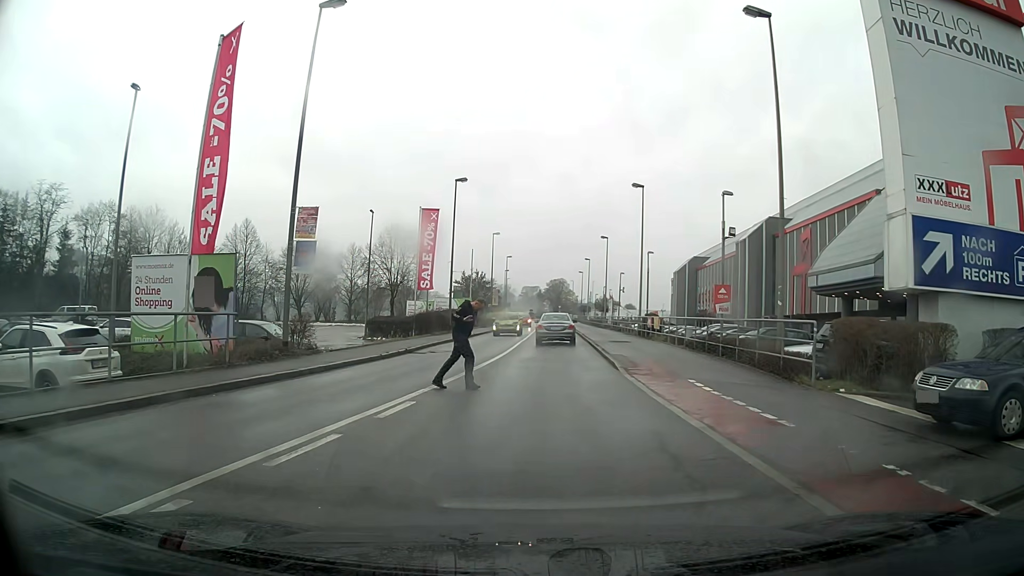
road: tertiary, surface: asphalt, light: Day
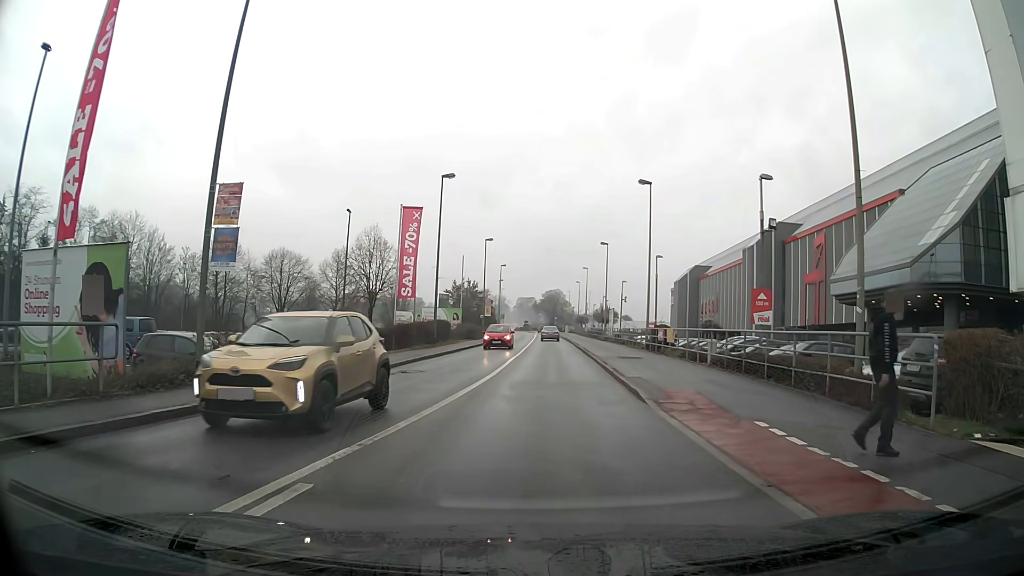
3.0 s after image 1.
(0.0, +4.8) m; +1°
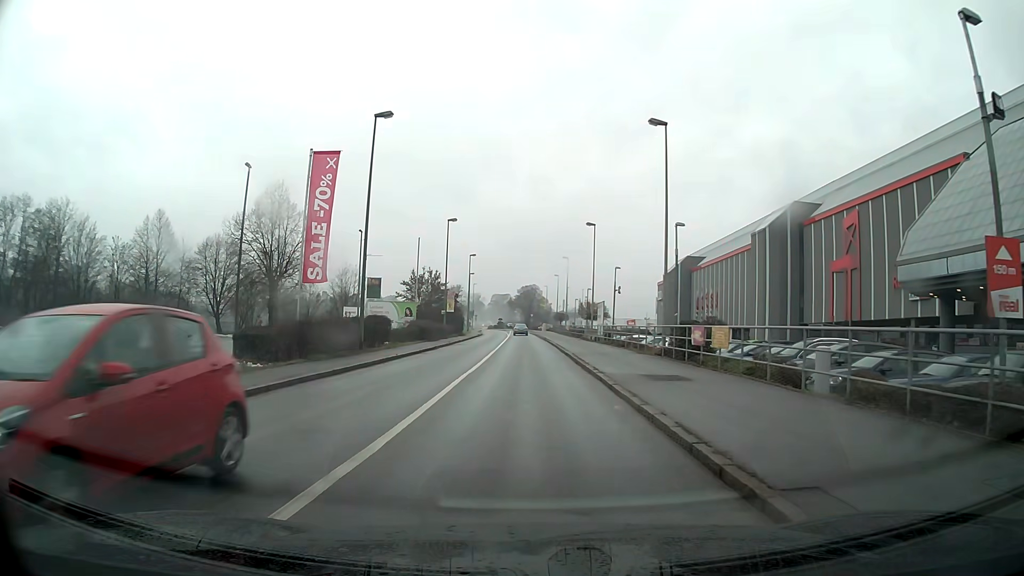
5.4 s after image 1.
(+0.3, +12.6) m; +2°
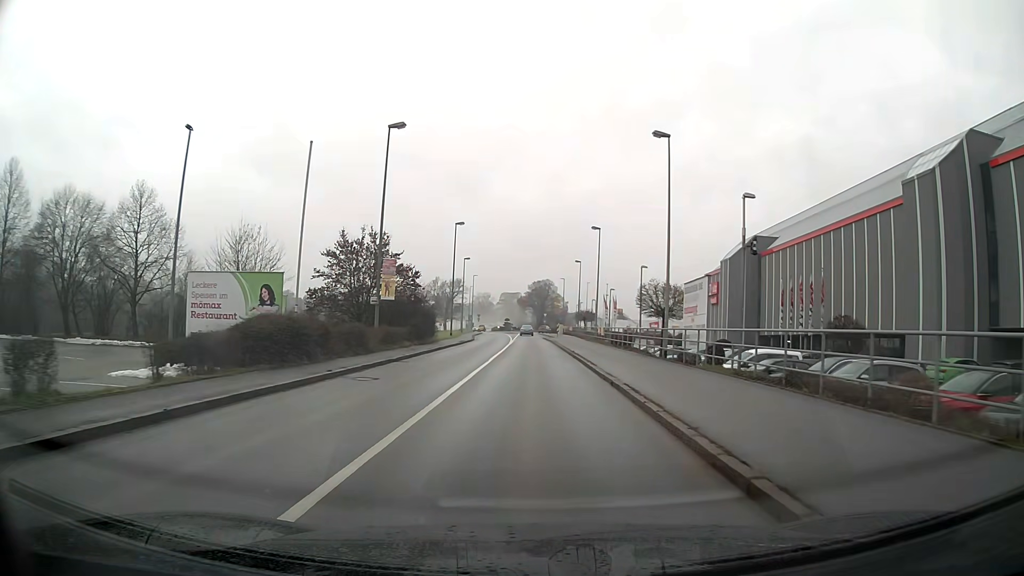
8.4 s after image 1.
(-0.2, +29.2) m; -1°
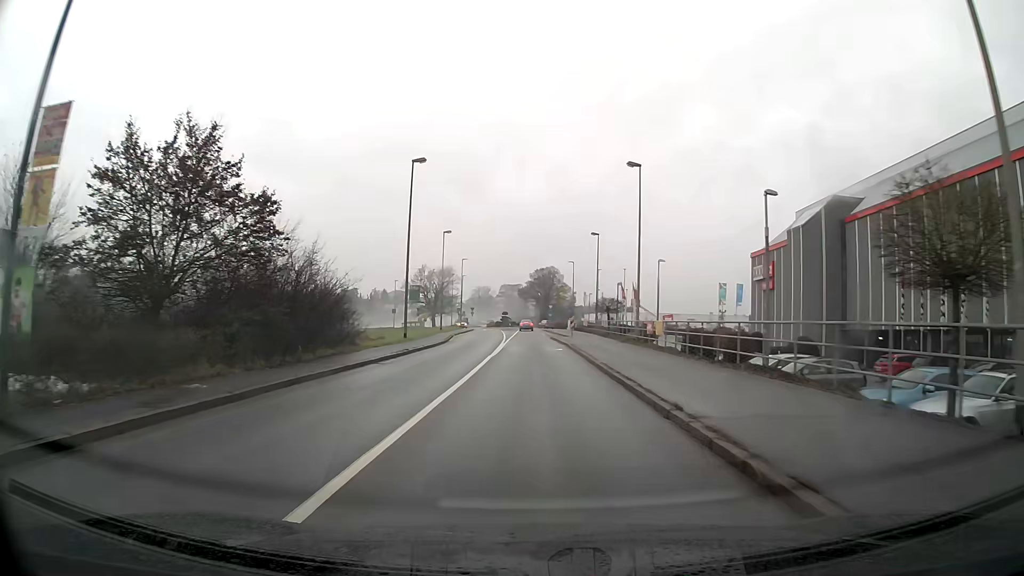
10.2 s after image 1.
(0.0, +22.7) m; 0°
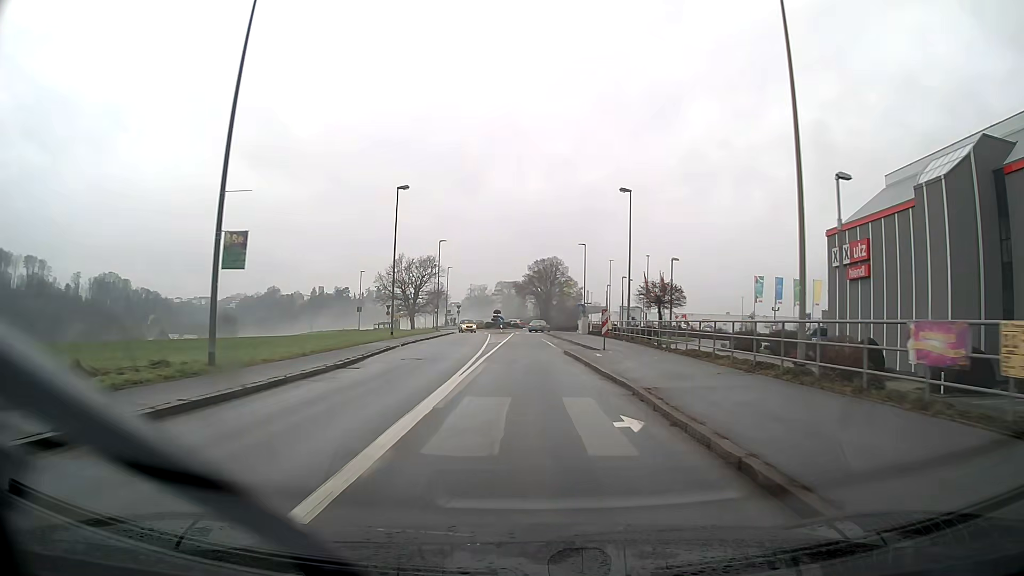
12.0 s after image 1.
(0.0, +23.2) m; 0°
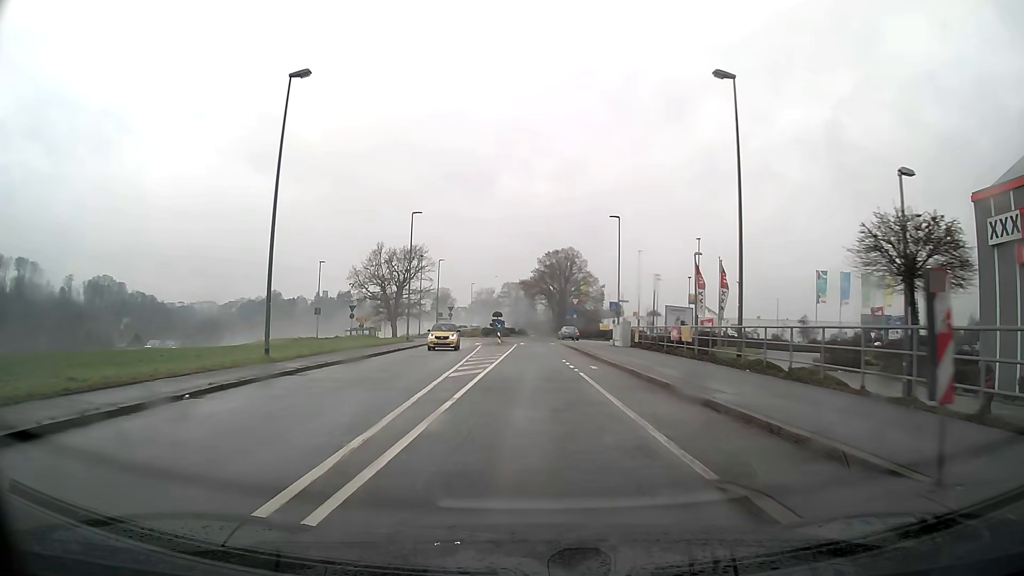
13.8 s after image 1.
(-0.2, +22.5) m; -1°
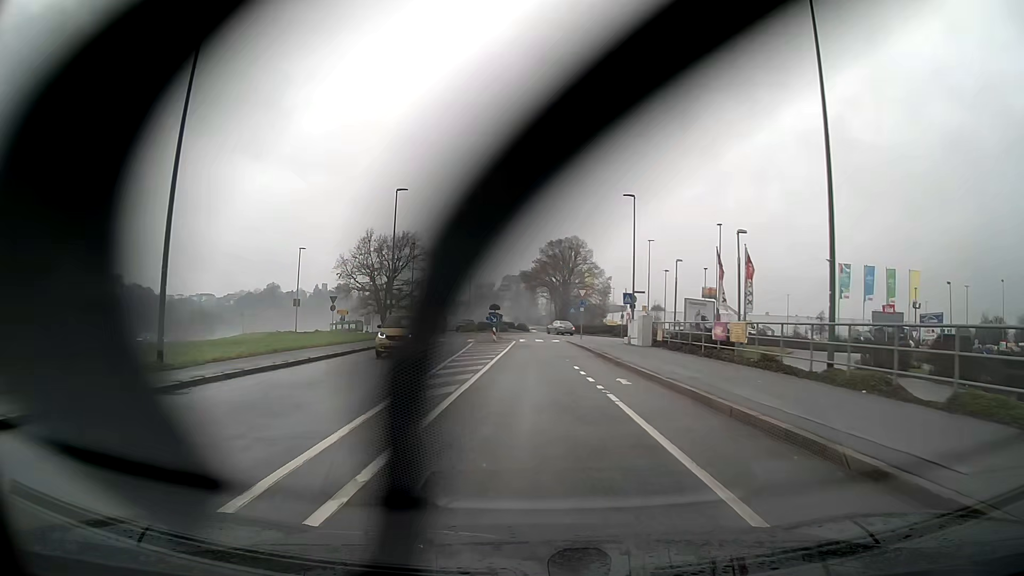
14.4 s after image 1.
(0.0, +6.9) m; 0°
(0, +10) (0, +20) (0, +30) (+1, +40) (+1, +50) (+5, +59) (+4, +69) (0, +78) (-2, +88) (-3, +98) m
